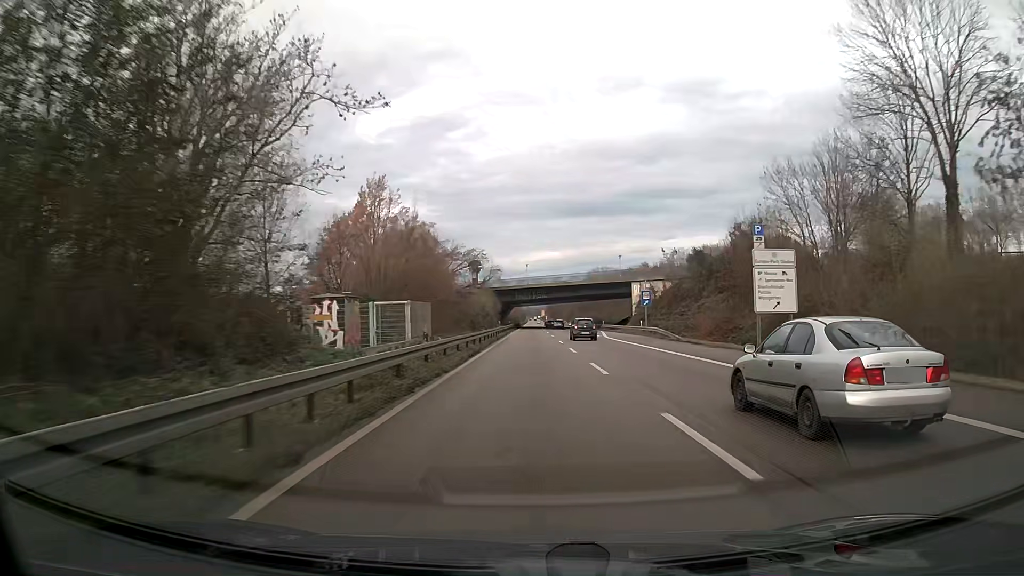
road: trunk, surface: asphalt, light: Day
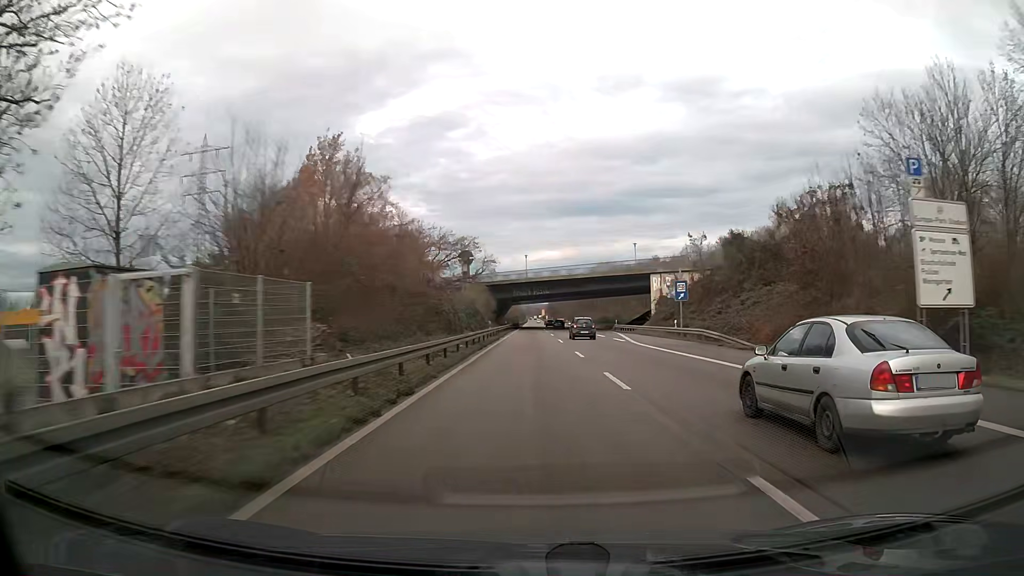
(0.0, +15.7) m; 0°
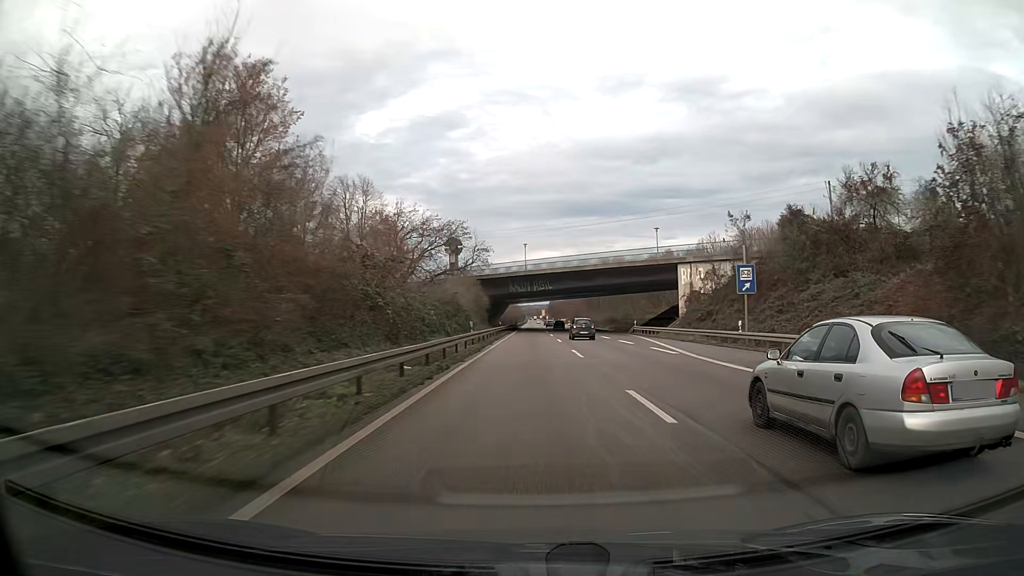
(0.0, +15.7) m; 0°
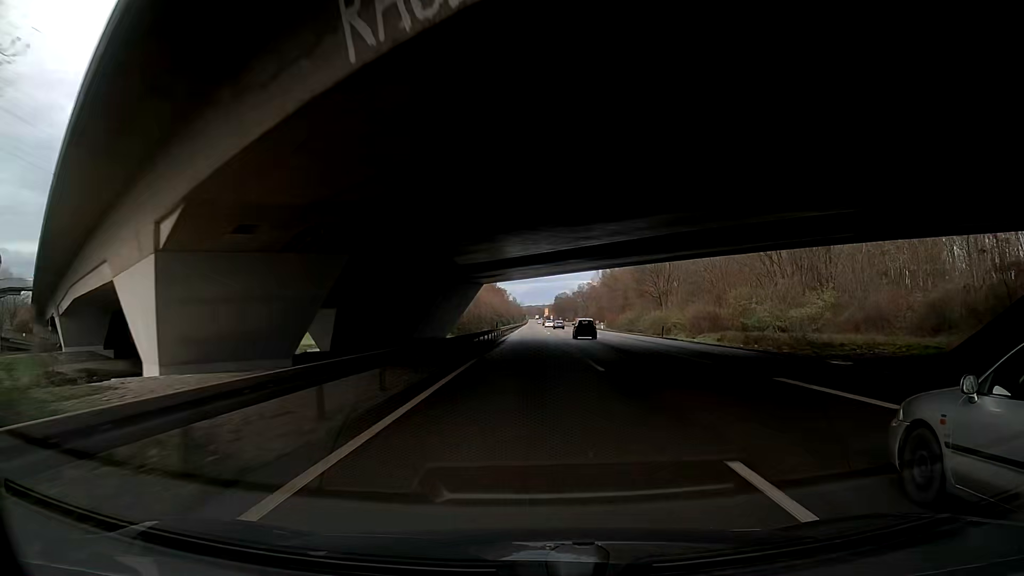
(0.0, +78.3) m; 0°
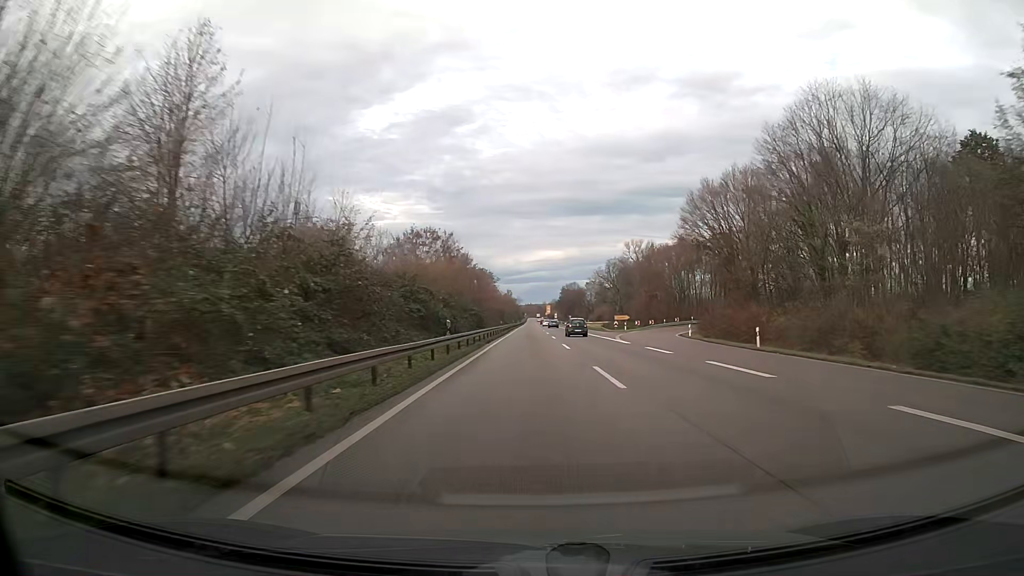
(0.0, +78.2) m; 0°
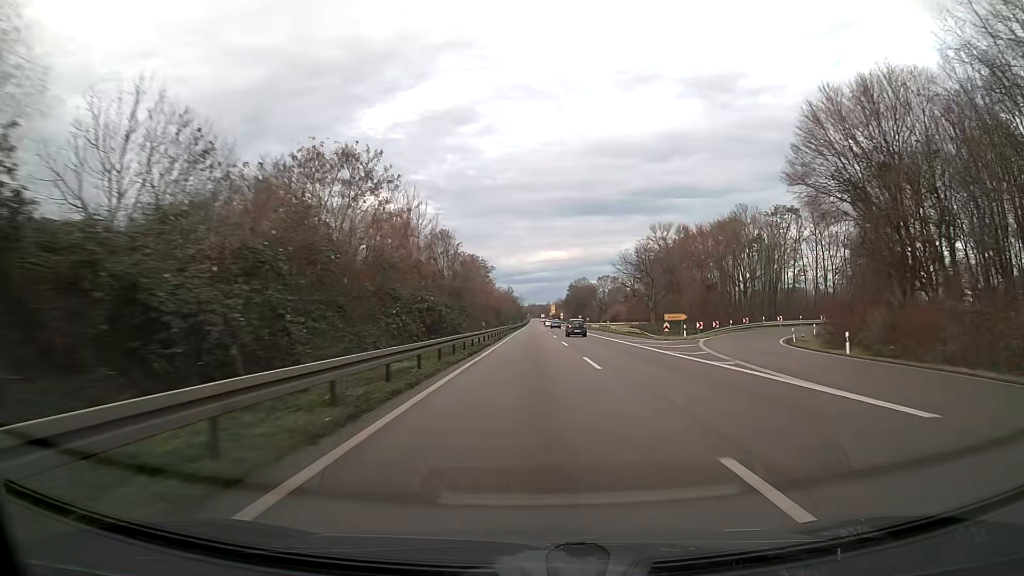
(-0.1, +31.3) m; 0°
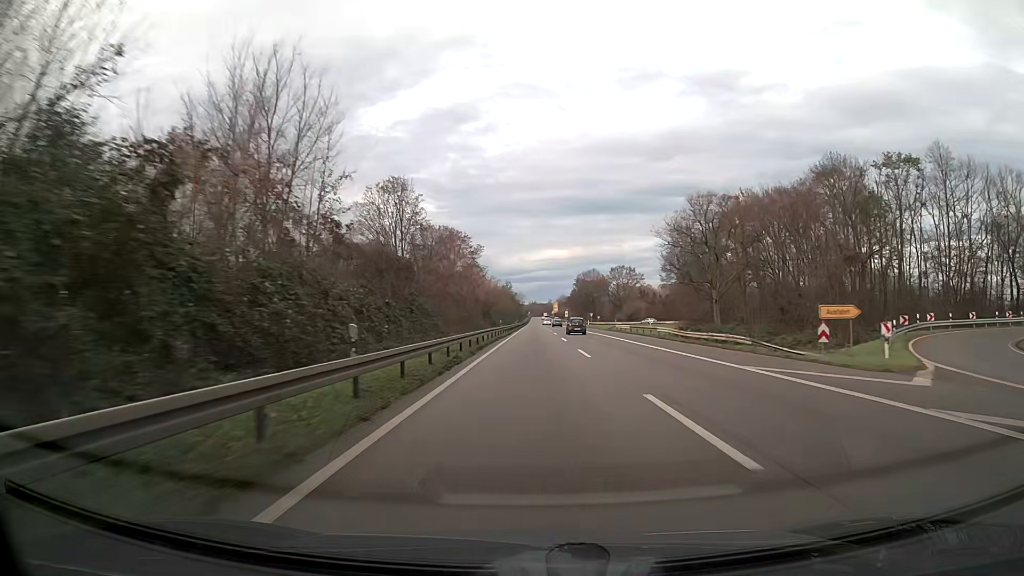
(0.0, +31.3) m; 0°
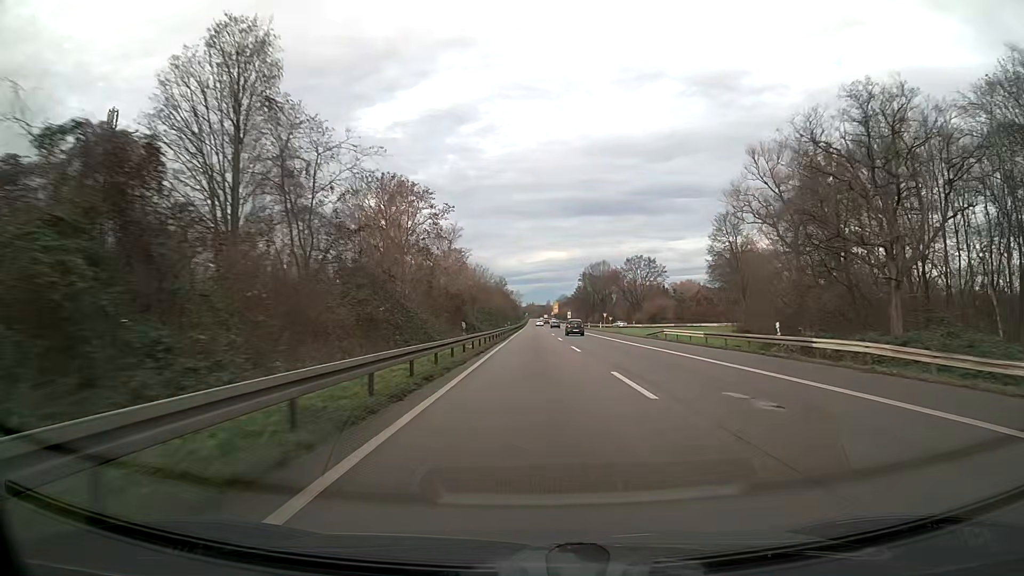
(+0.1, +31.3) m; 0°
(0, +10) (0, +20) (0, +30) (0, +40) (0, +50) (0, +60) (0, +70) (0, +80) (0, +90) (0, +100) m
